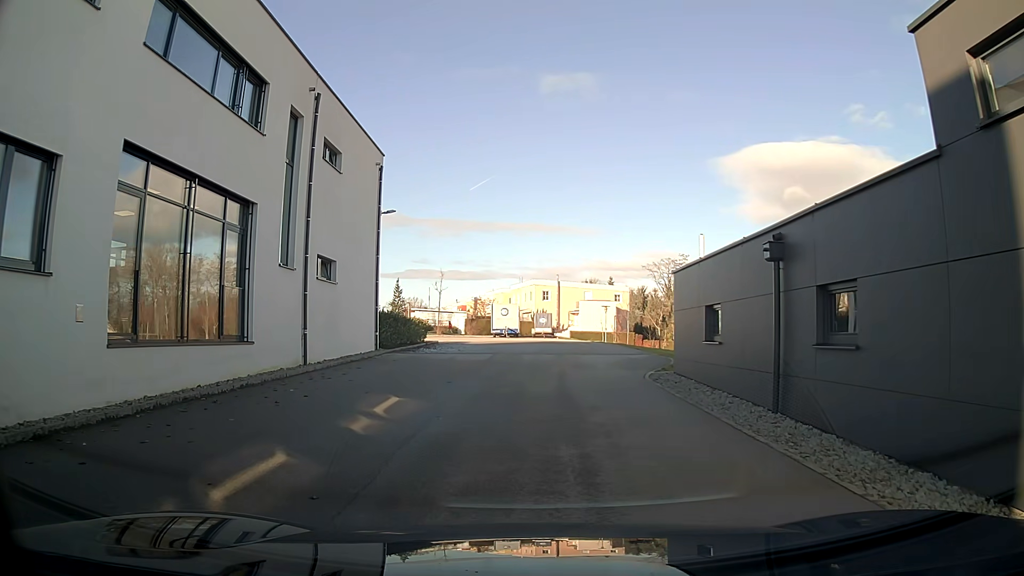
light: Day
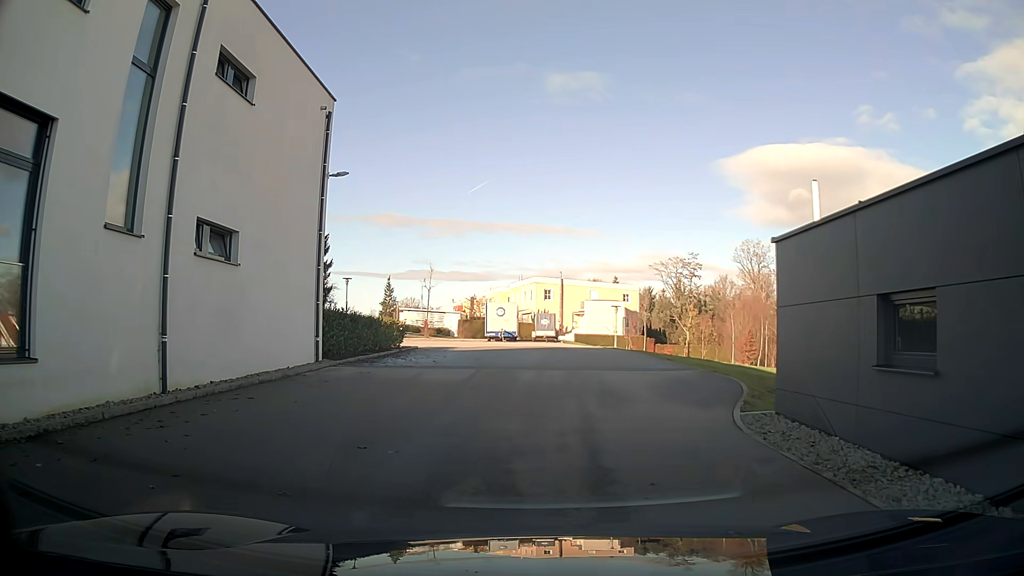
(0.0, +7.4) m; 0°
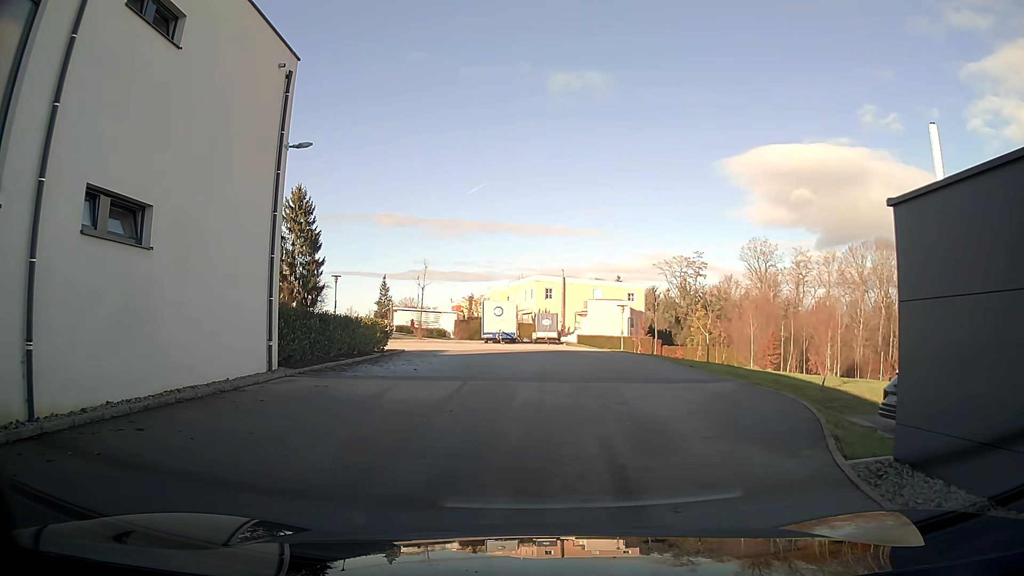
(0.0, +3.6) m; 0°
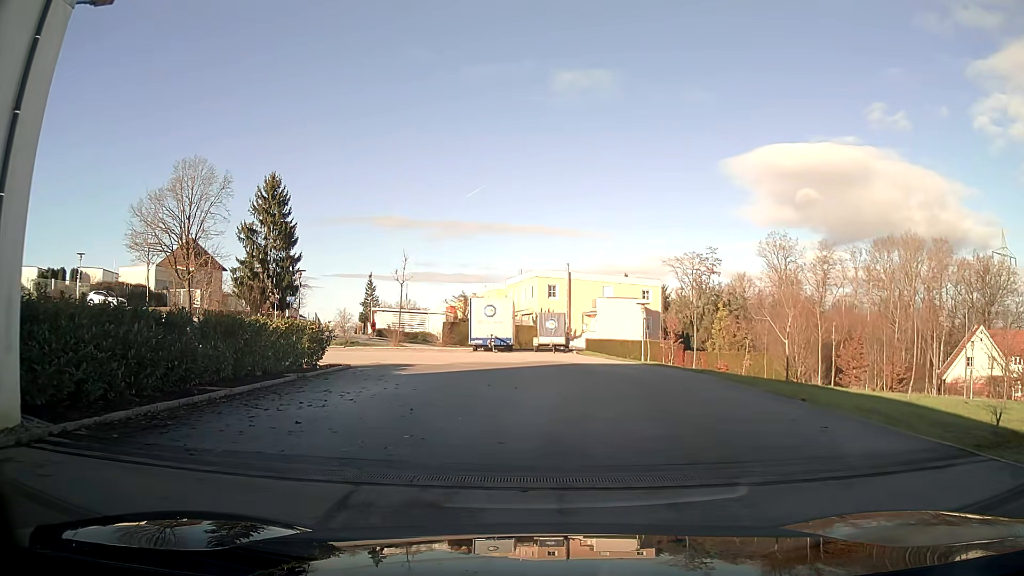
(0.0, +9.3) m; 0°
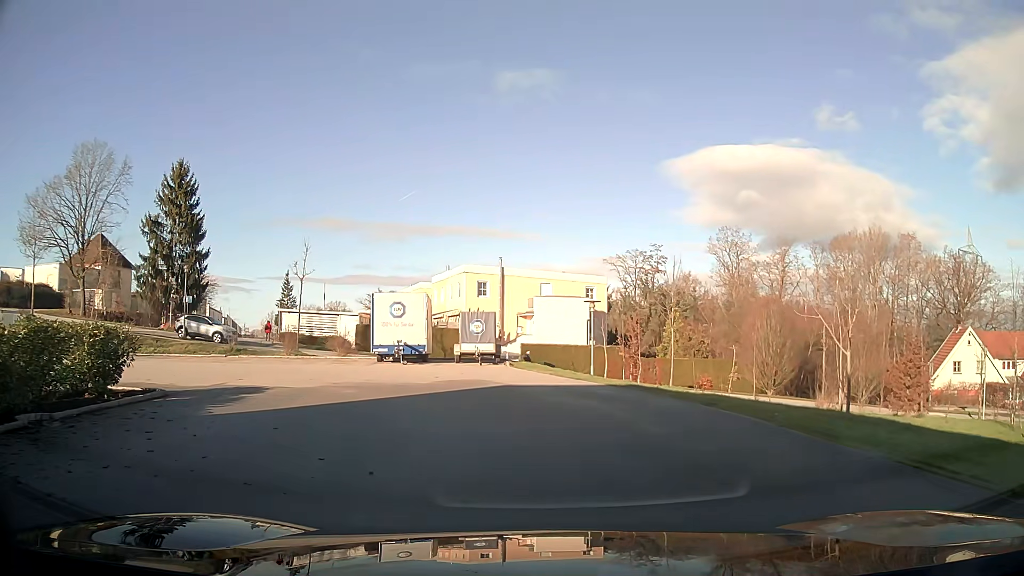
(+0.4, +8.0) m; +5°
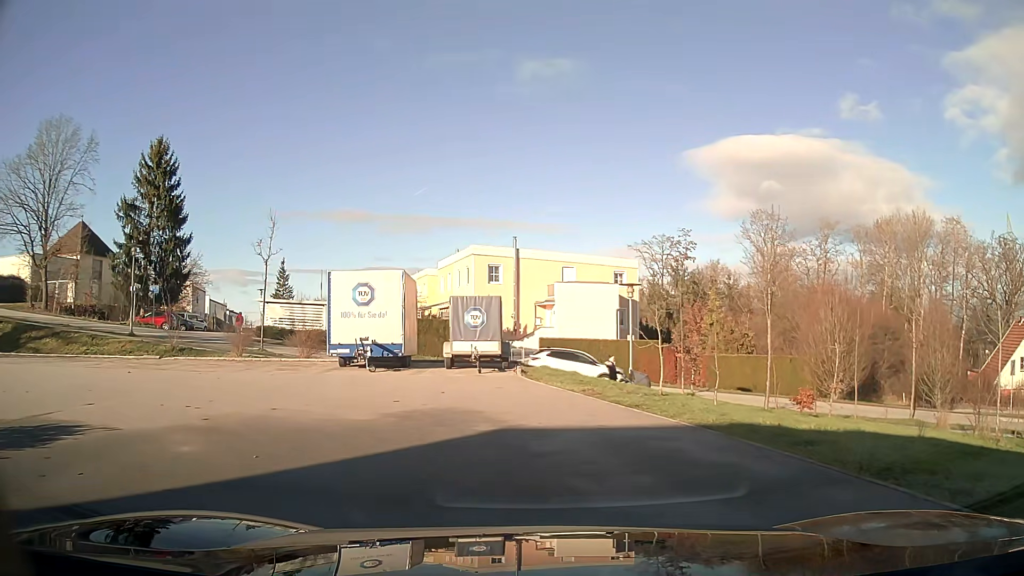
(0.0, +7.8) m; -4°
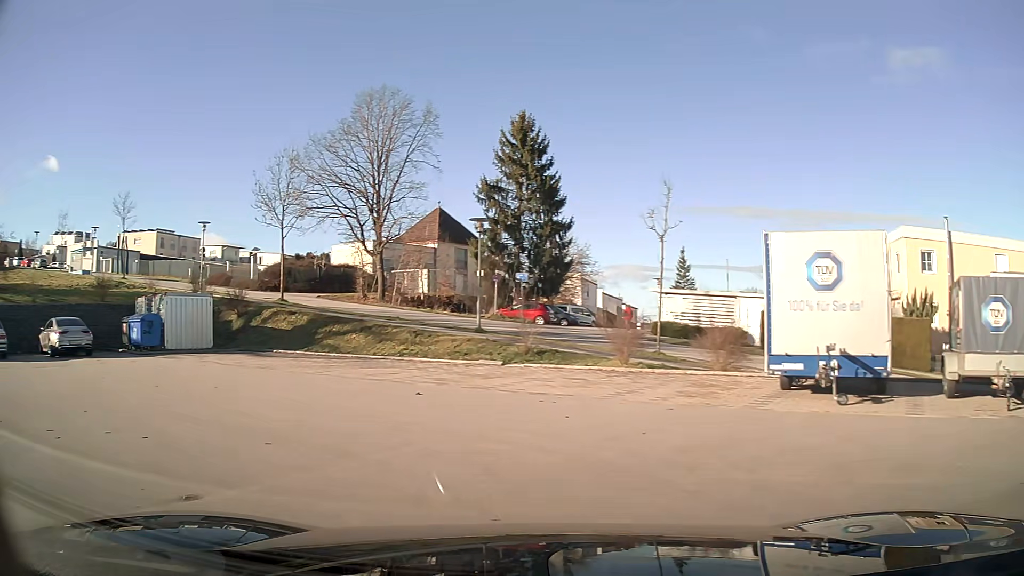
(-2.1, +7.4) m; -37°
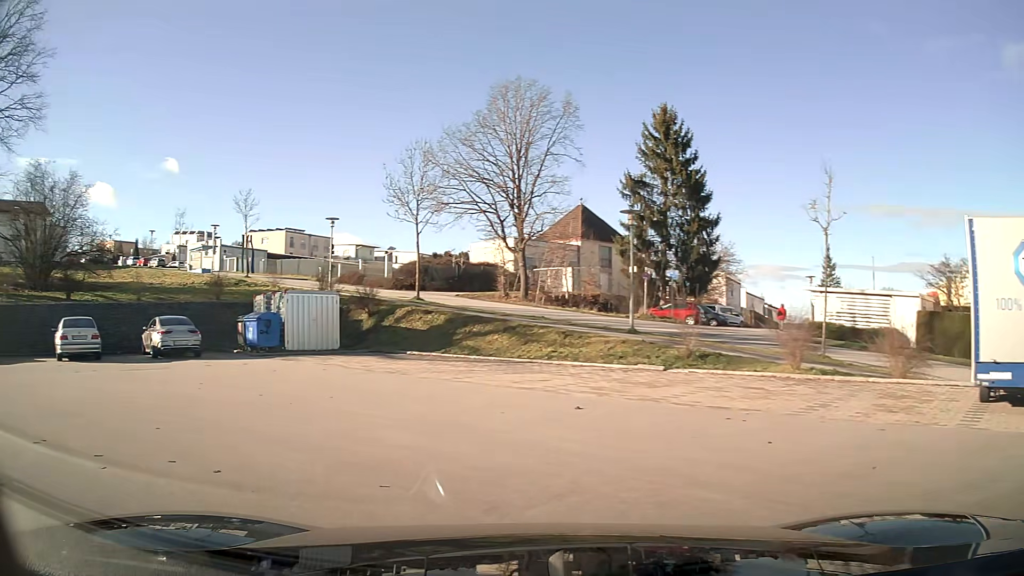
(-0.2, +2.0) m; -12°
